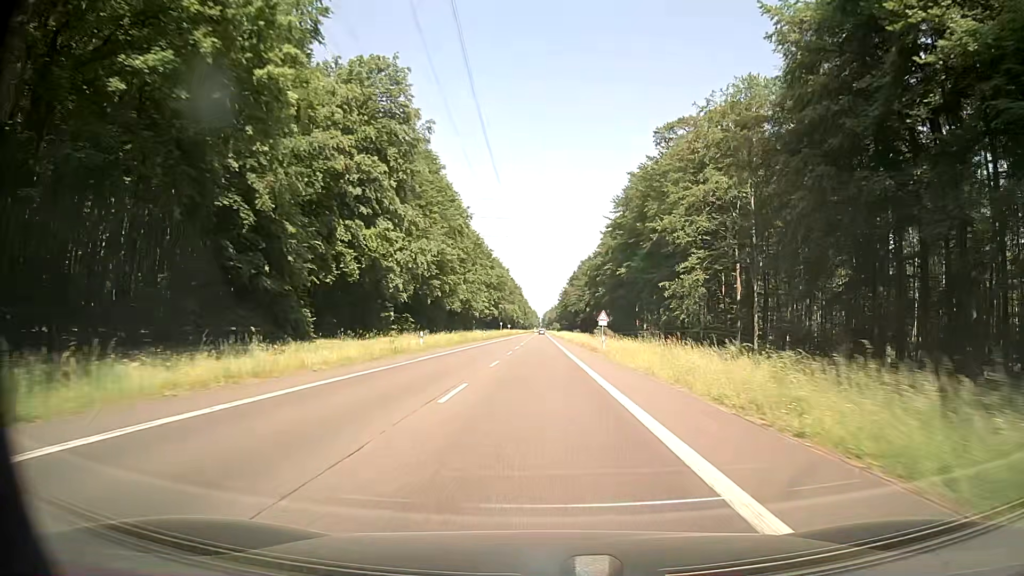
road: secondary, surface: asphalt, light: Day
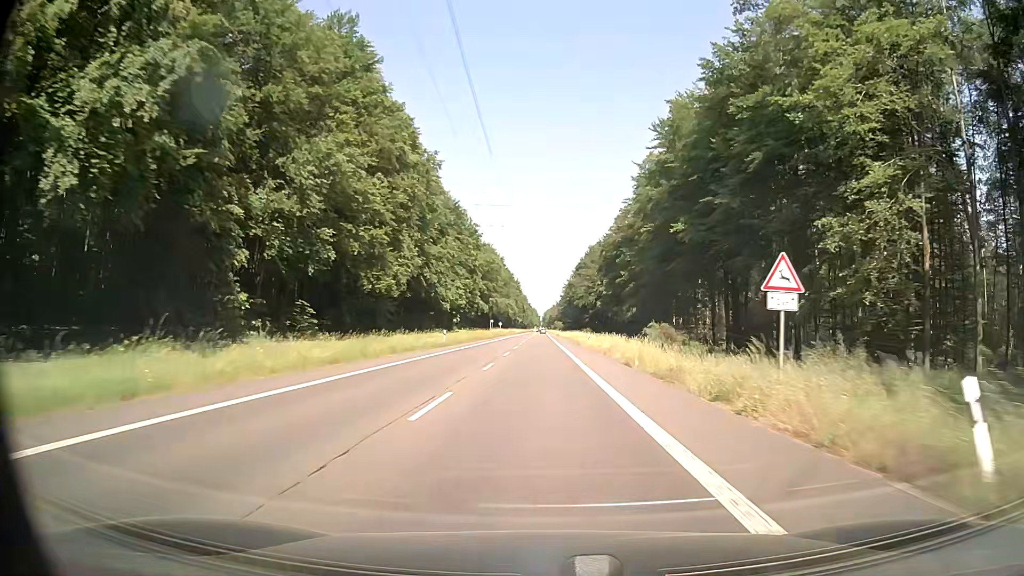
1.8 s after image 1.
(+0.2, +38.6) m; 0°
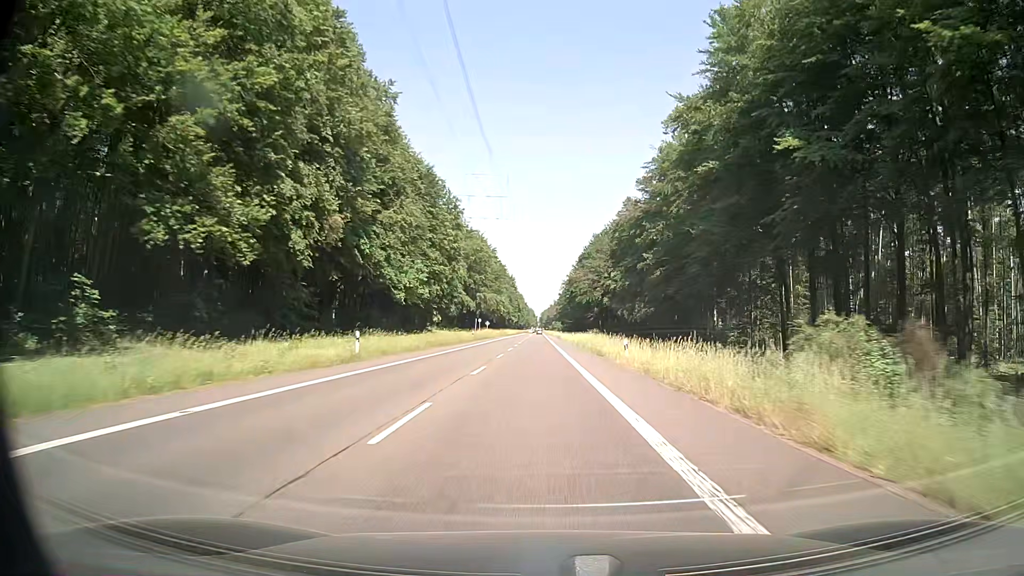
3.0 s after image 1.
(0.0, +25.8) m; 0°
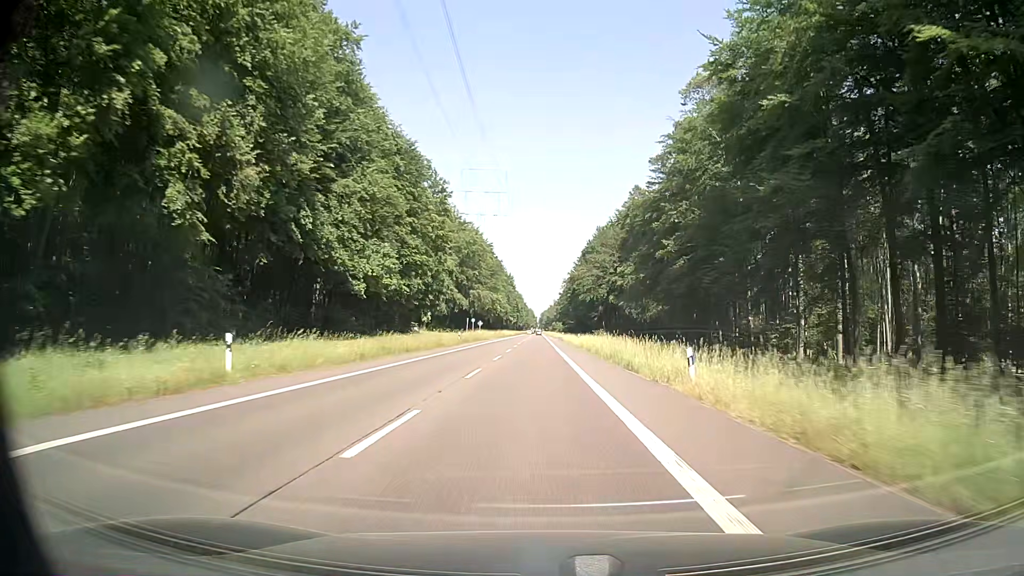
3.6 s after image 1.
(0.0, +12.9) m; 0°
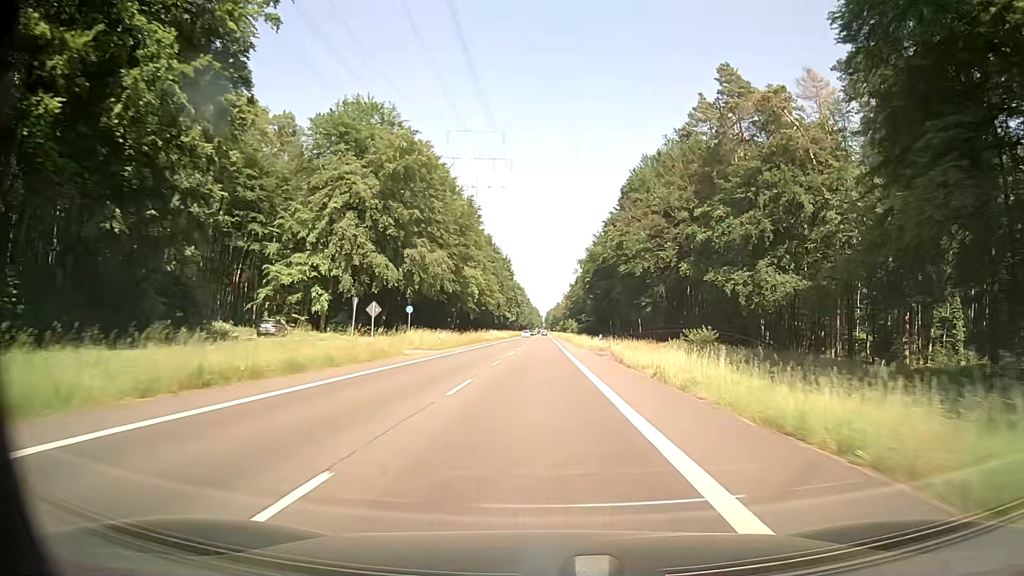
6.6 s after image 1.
(-0.3, +65.1) m; -1°
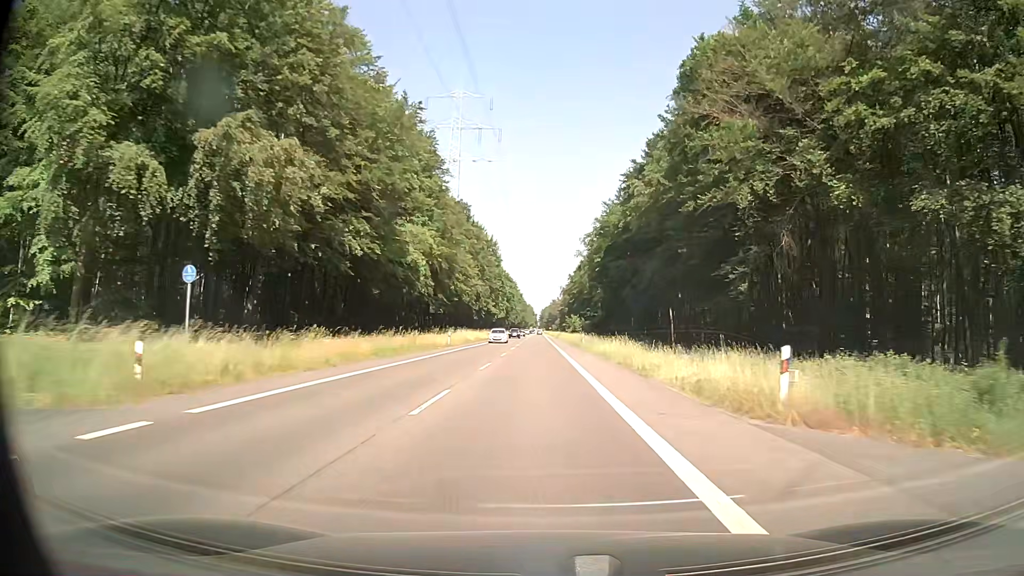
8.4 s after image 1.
(+0.2, +39.3) m; +1°
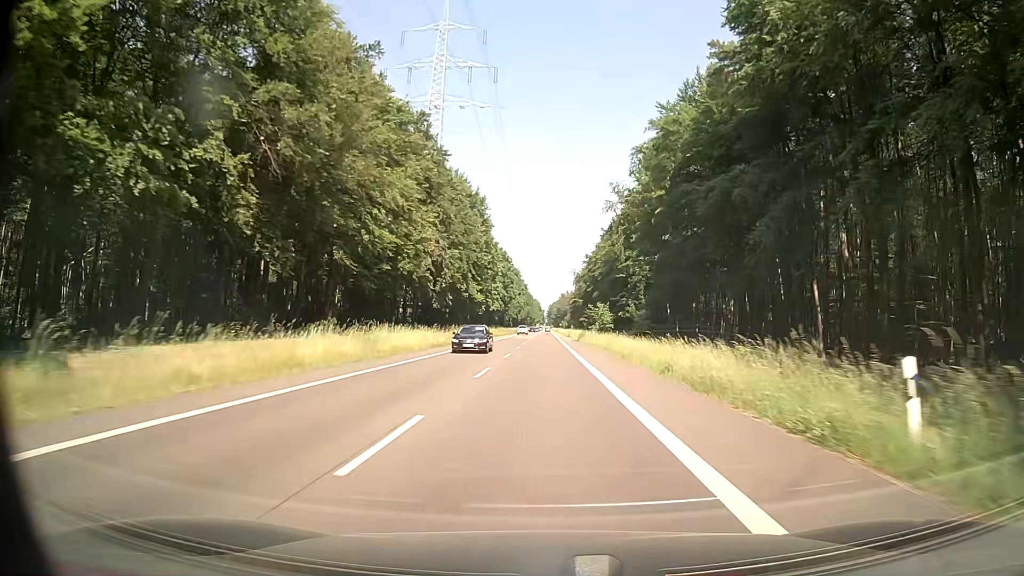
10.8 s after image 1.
(-0.3, +52.8) m; -1°
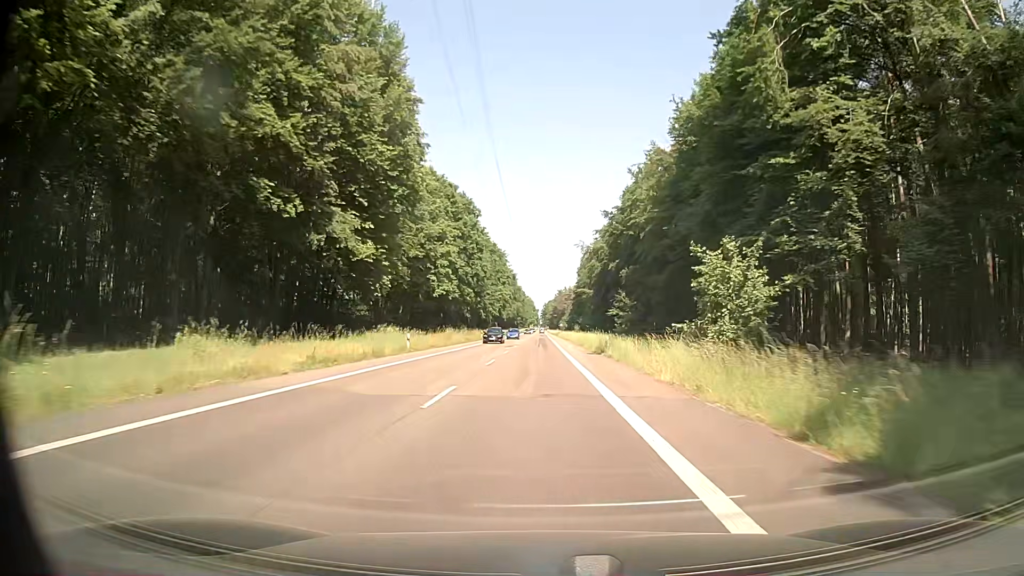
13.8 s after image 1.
(+0.7, +66.4) m; +1°
(0, +10) (0, +20) (0, +30) (0, +40) (0, +50) (0, +60) (0, +70) (0, +80) (0, +90) (0, +100) m
